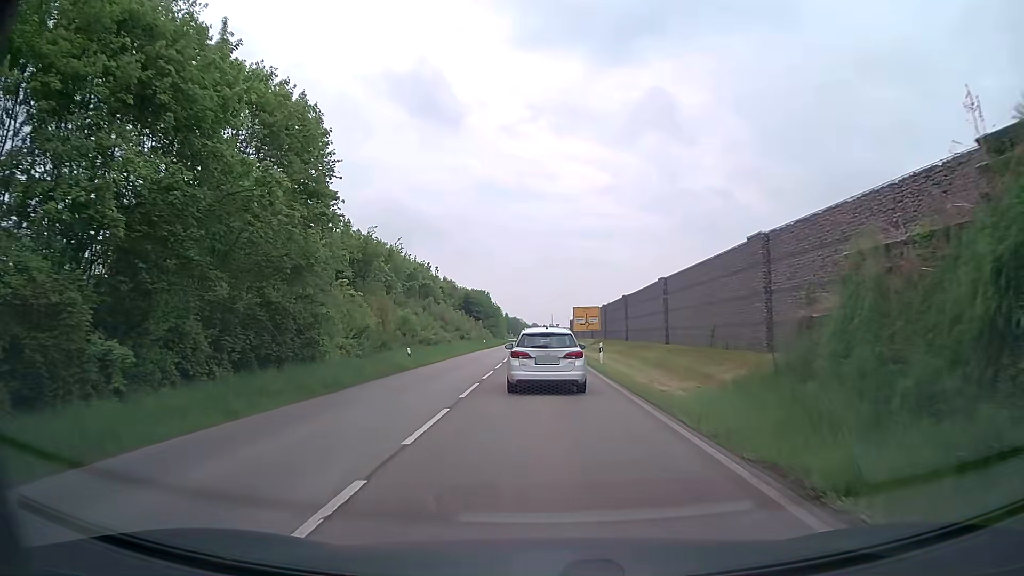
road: secondary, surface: asphalt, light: Day
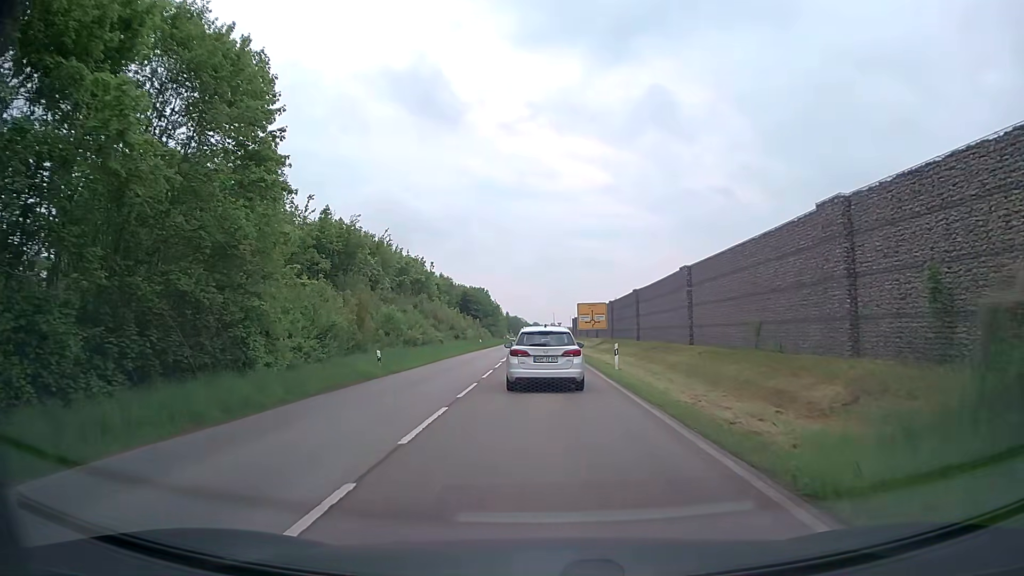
(0.0, +6.2) m; 0°
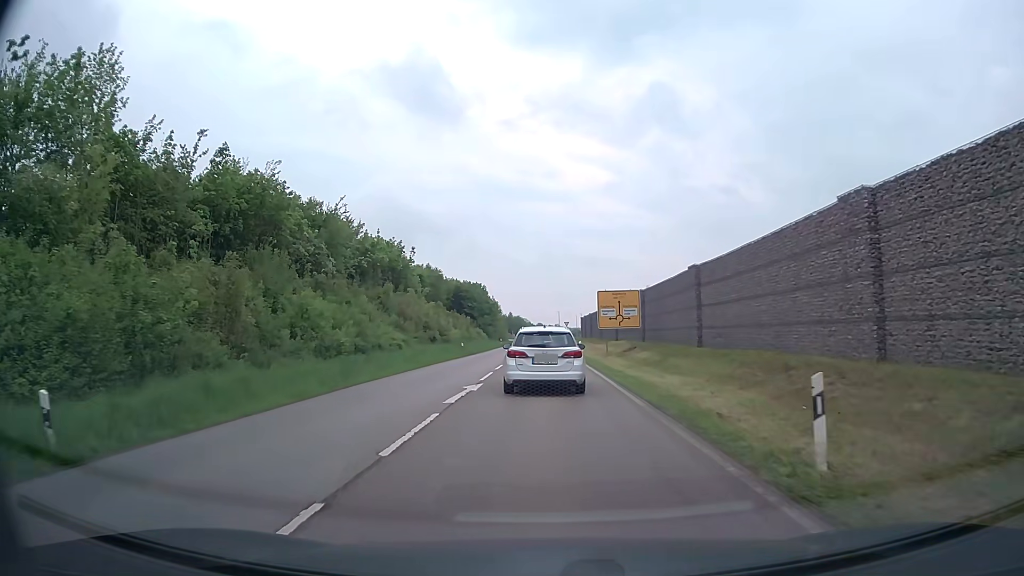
(0.0, +18.8) m; 0°
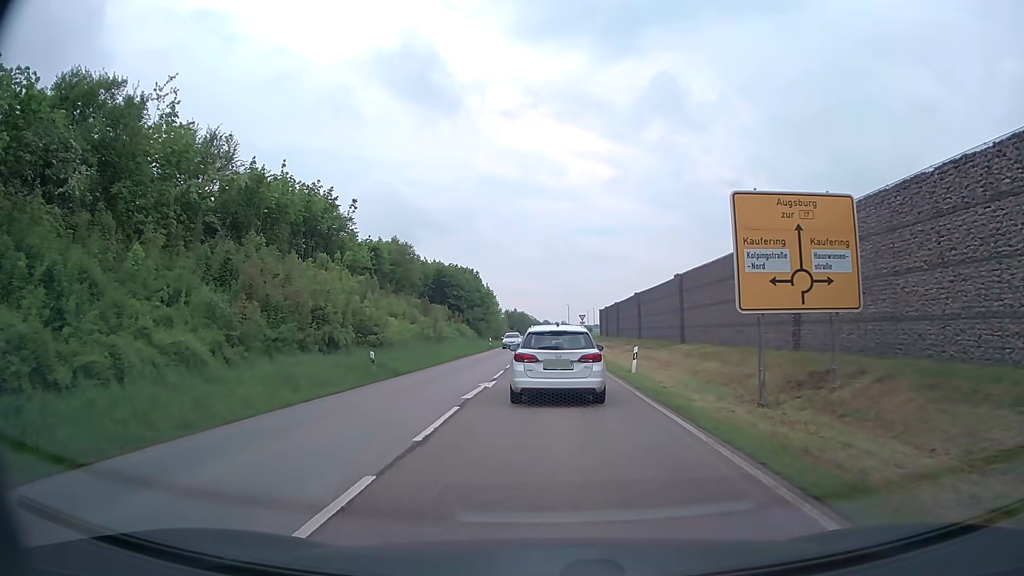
(-0.1, +28.9) m; 0°
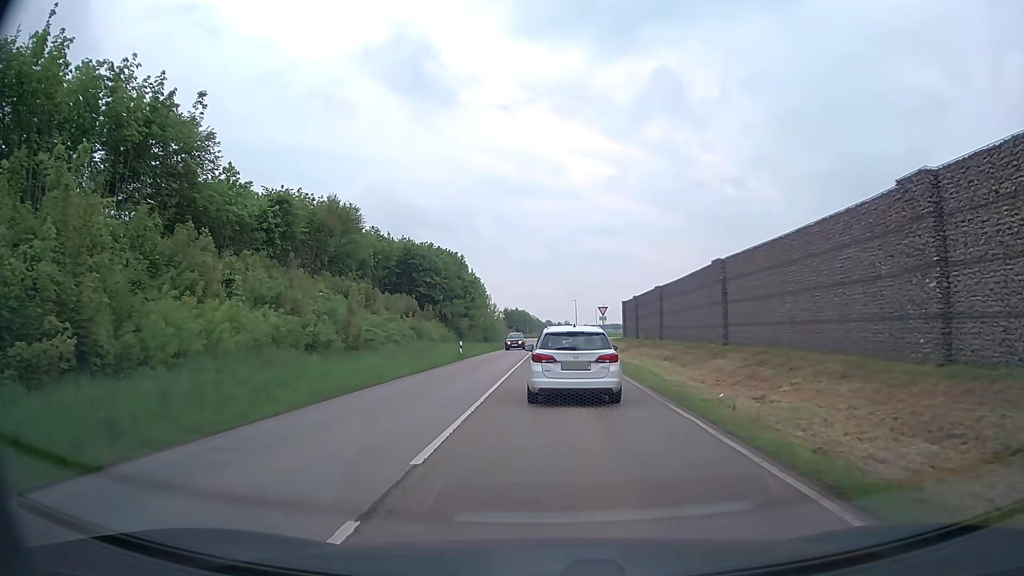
(-0.1, +25.5) m; 0°
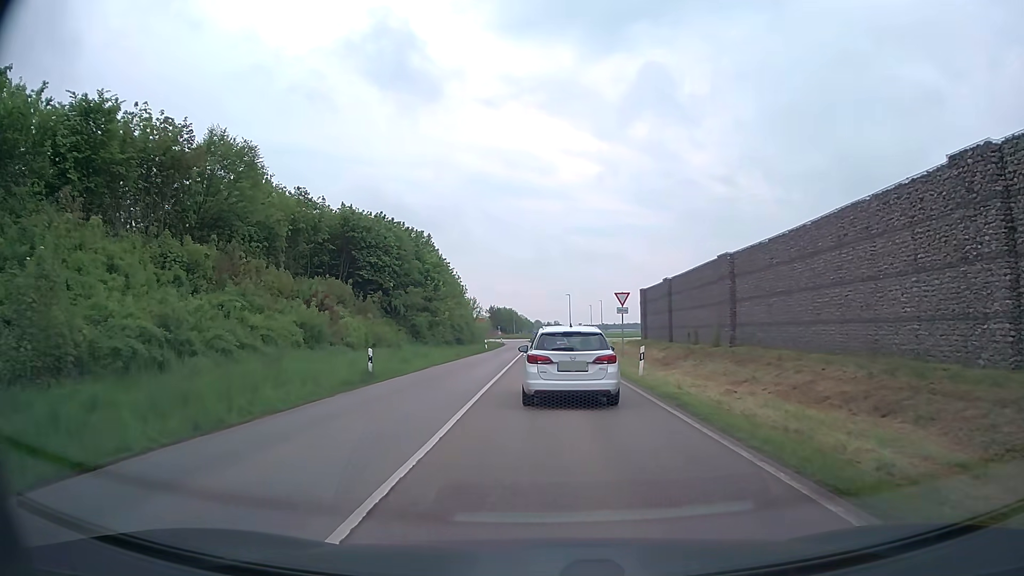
(+0.1, +20.1) m; +1°
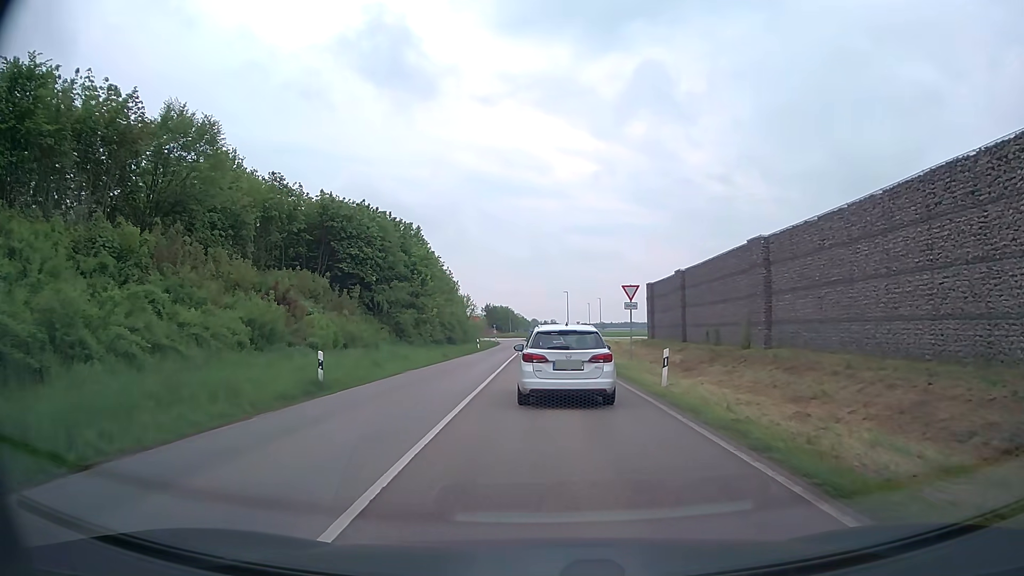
(0.0, +4.7) m; +1°
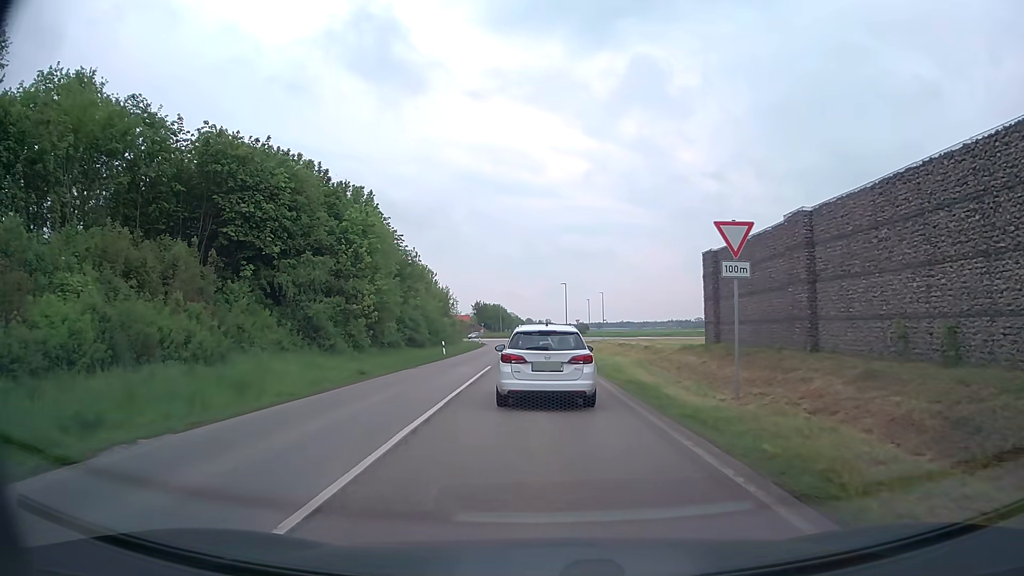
(+0.1, +18.1) m; 0°
